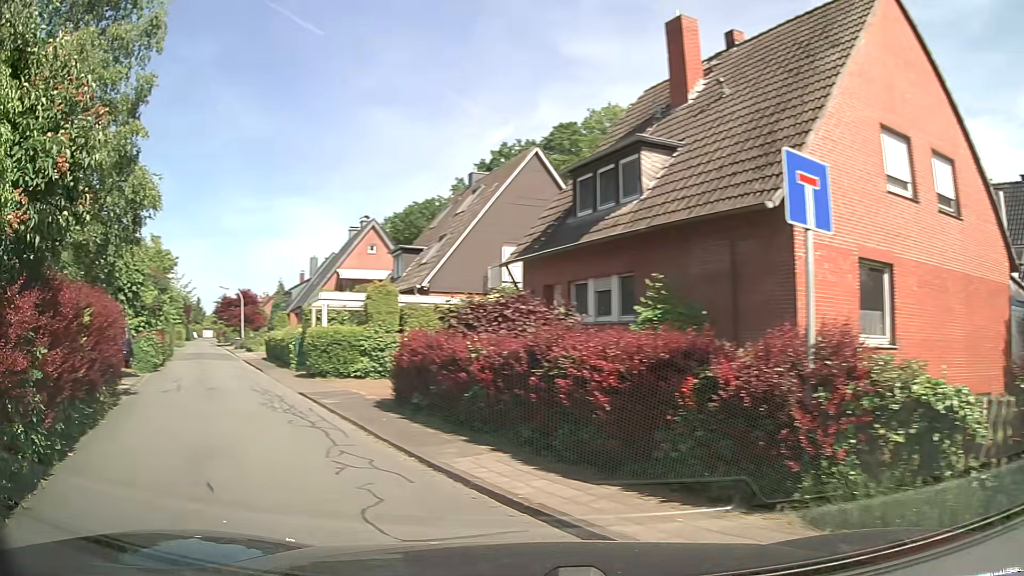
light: Day
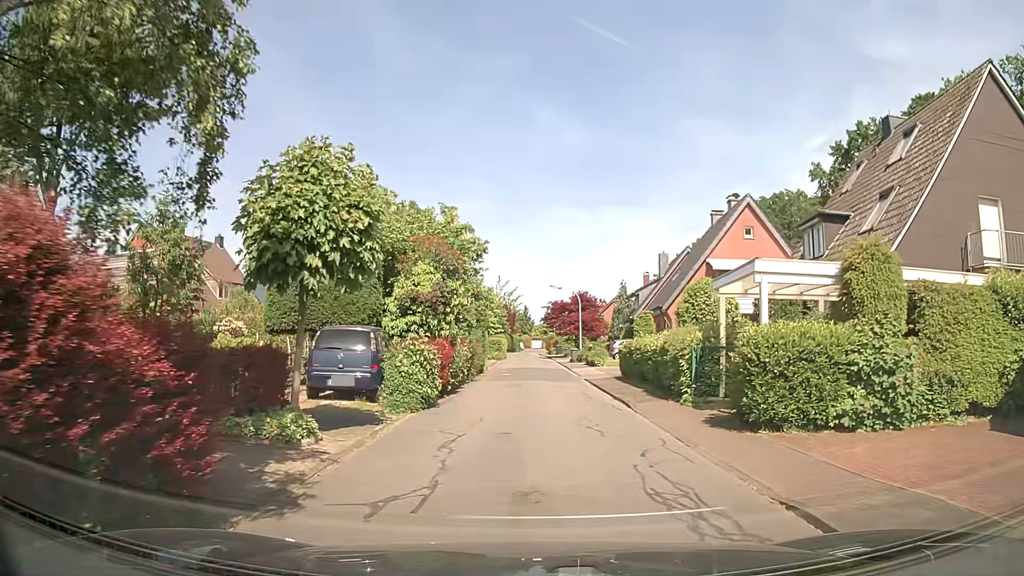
(-4.1, +10.6) m; -26°
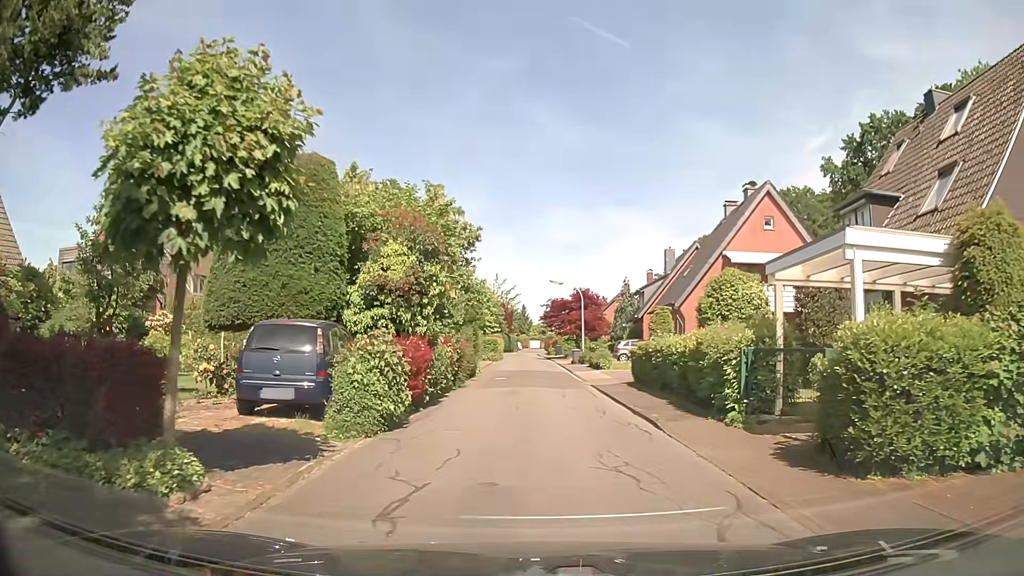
(-0.1, +3.7) m; 0°
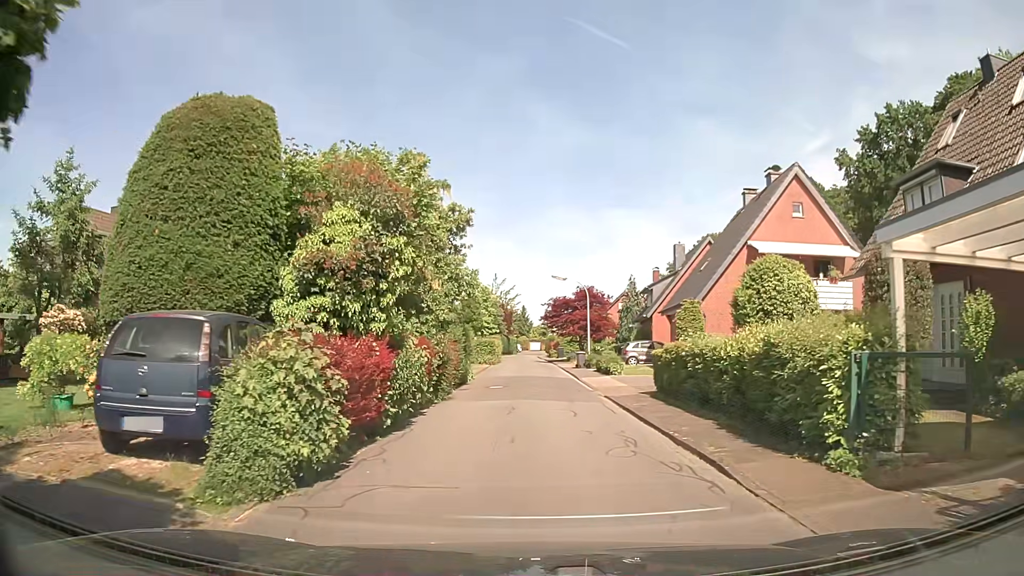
(0.0, +4.1) m; -1°
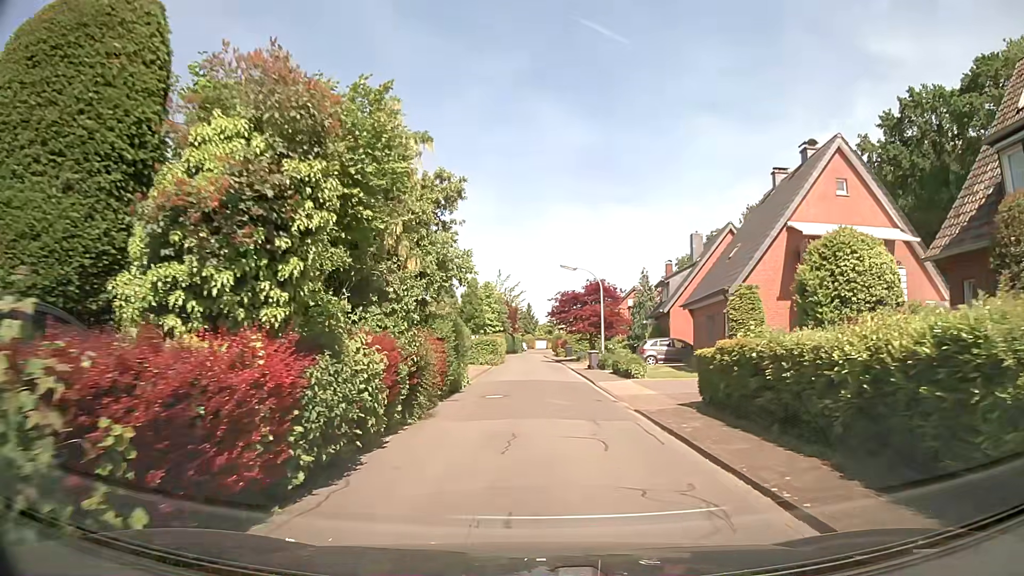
(0.0, +4.4) m; 0°
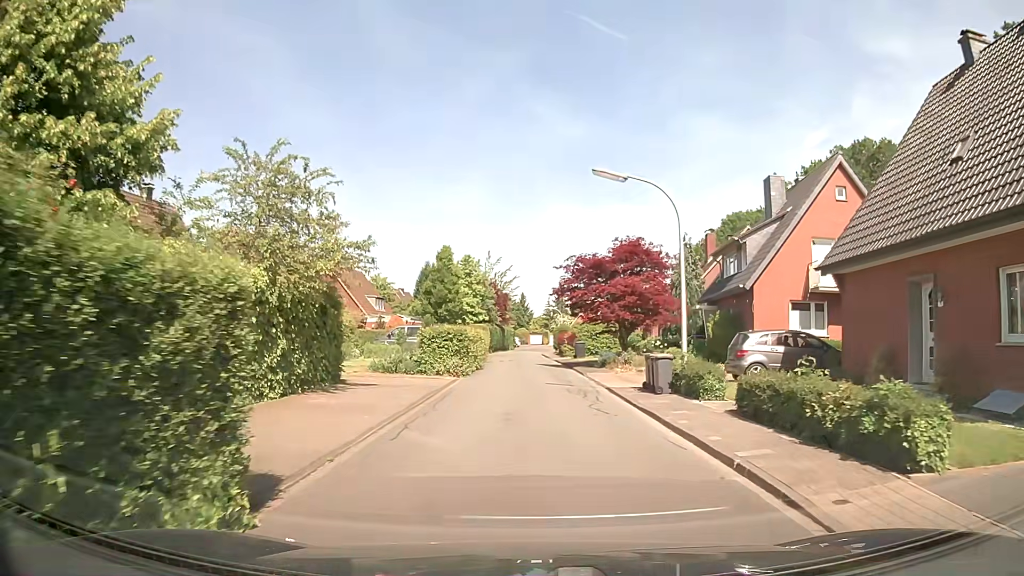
(0.0, +18.1) m; +1°
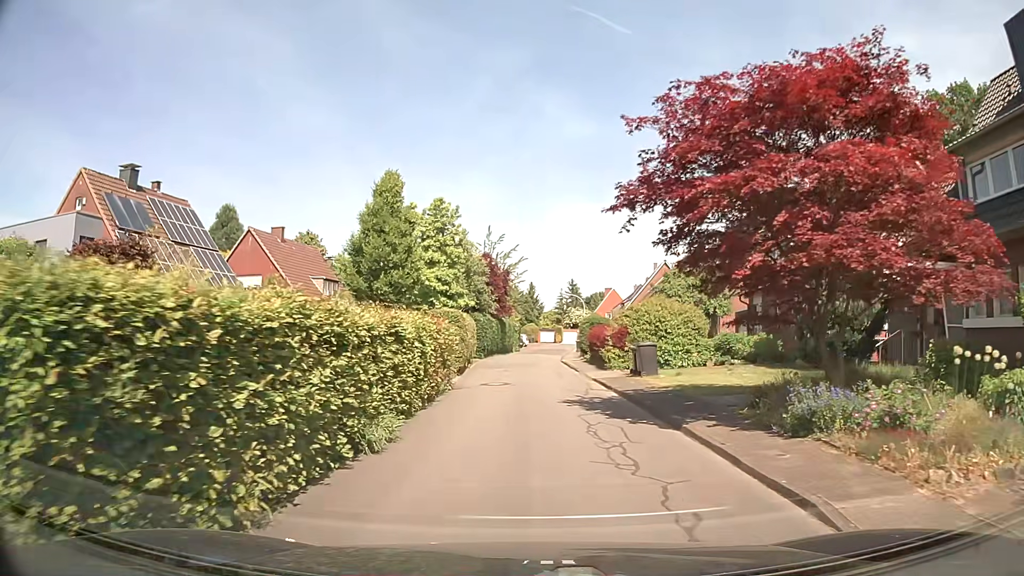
(-0.1, +21.0) m; -1°
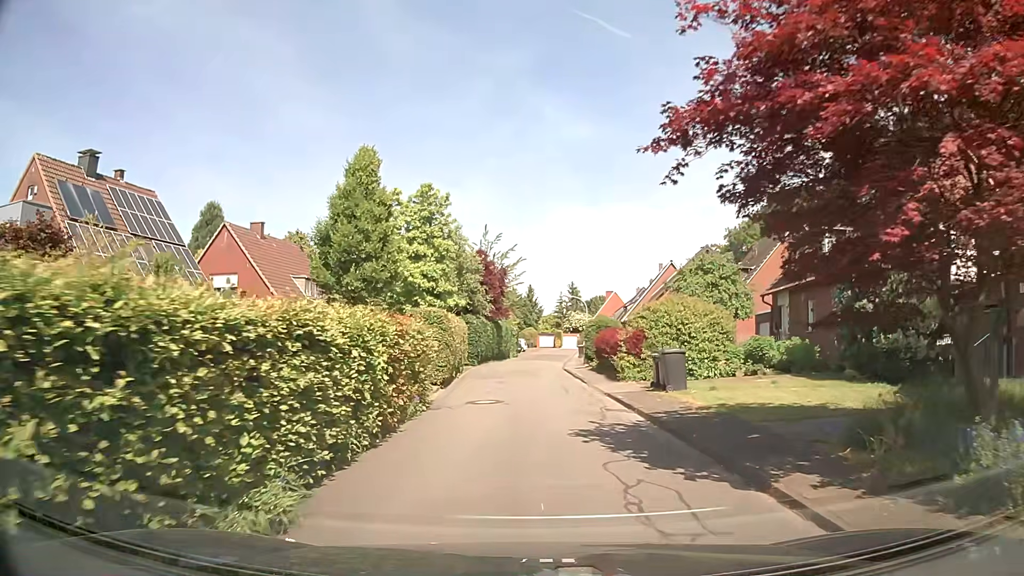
(0.0, +4.0) m; +1°
